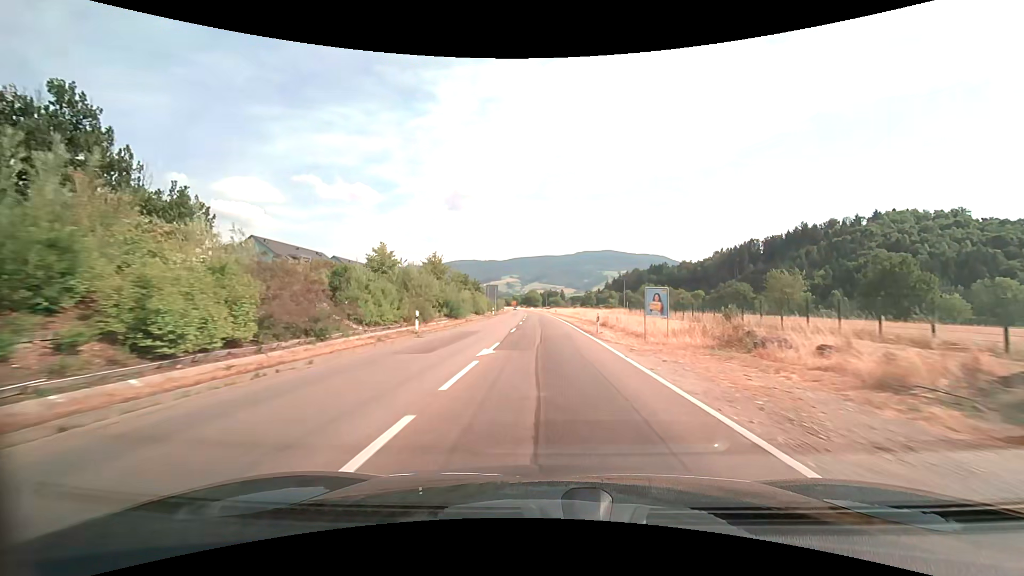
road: secondary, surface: asphalt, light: Day
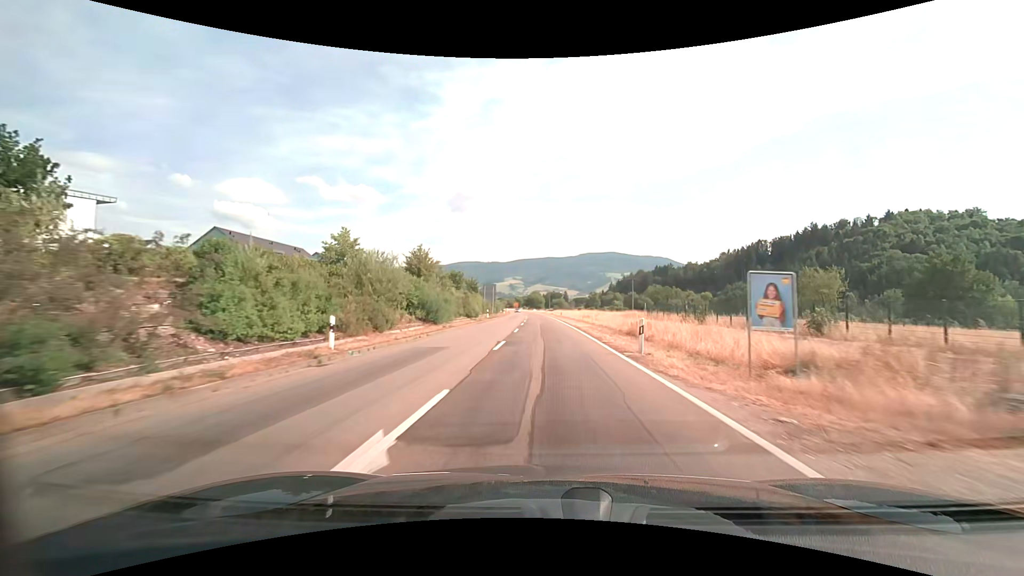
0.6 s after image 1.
(0.0, +10.4) m; 0°
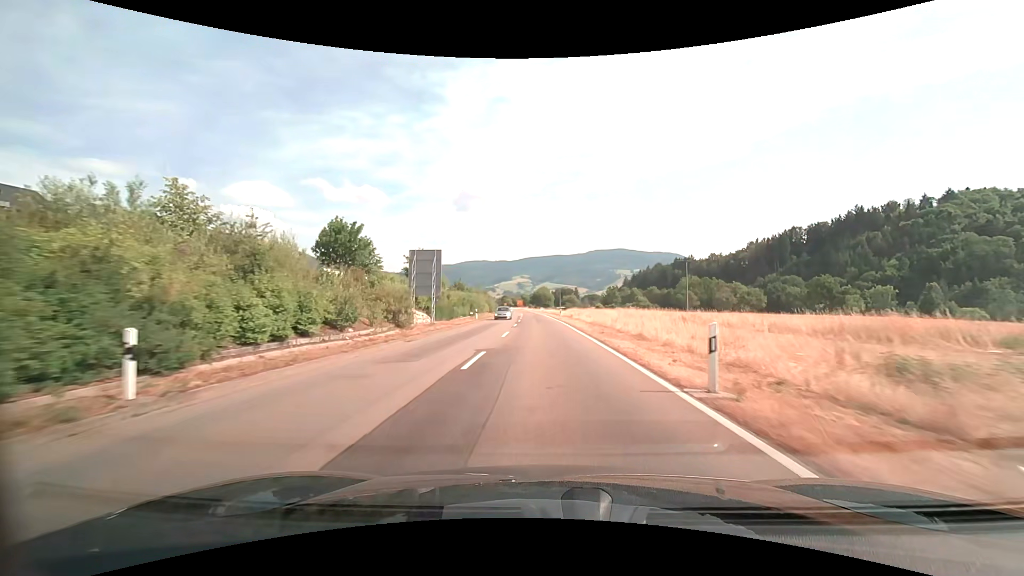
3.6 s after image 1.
(-0.3, +53.1) m; -1°
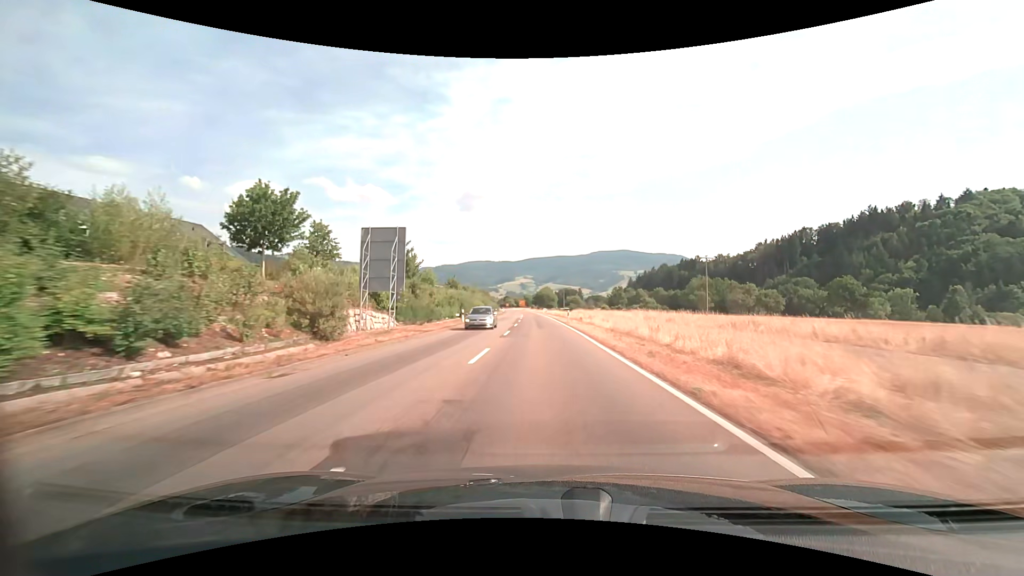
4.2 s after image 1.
(0.0, +10.8) m; 0°
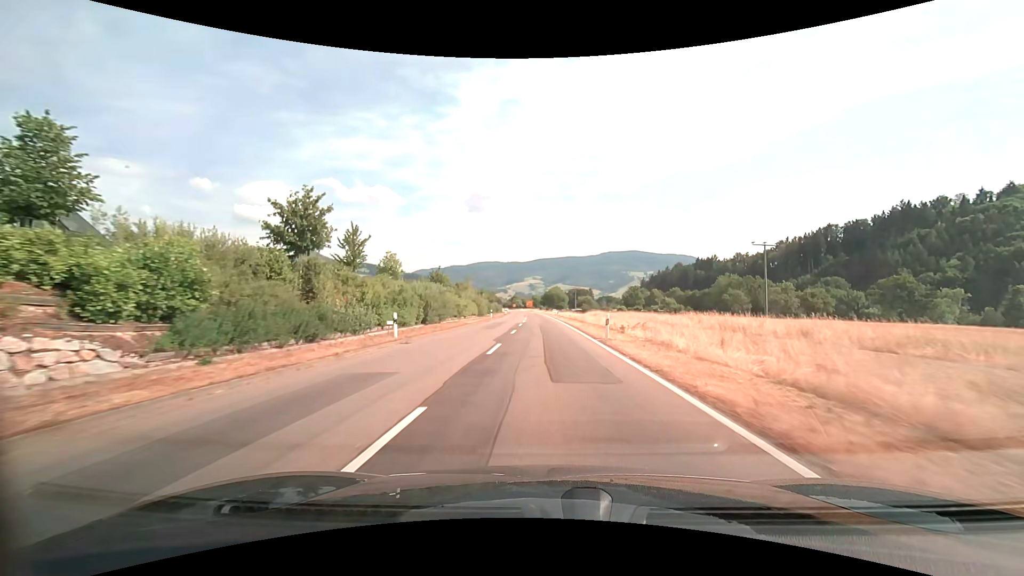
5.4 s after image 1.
(-0.2, +21.5) m; -1°
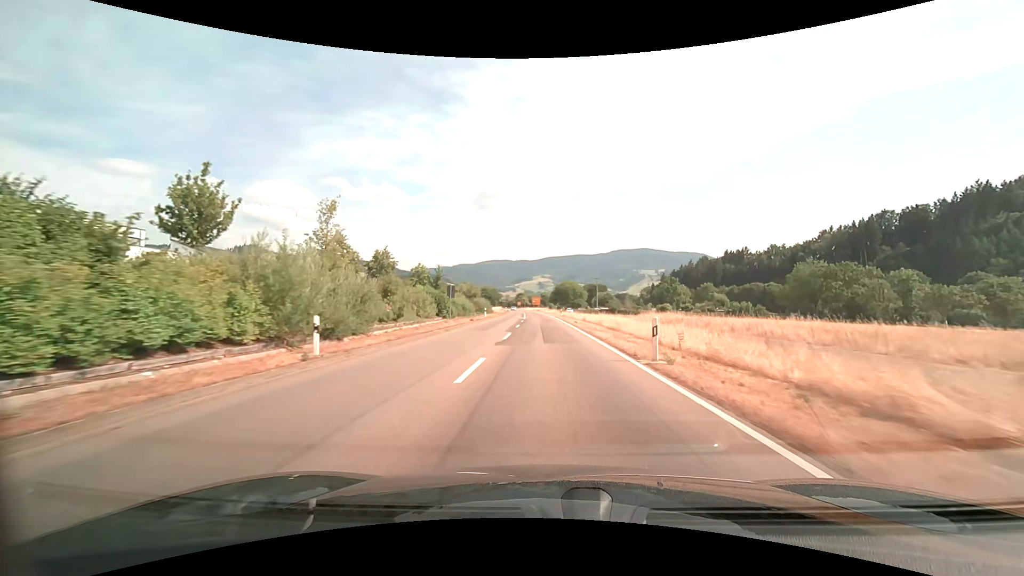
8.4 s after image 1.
(-0.5, +54.0) m; -1°
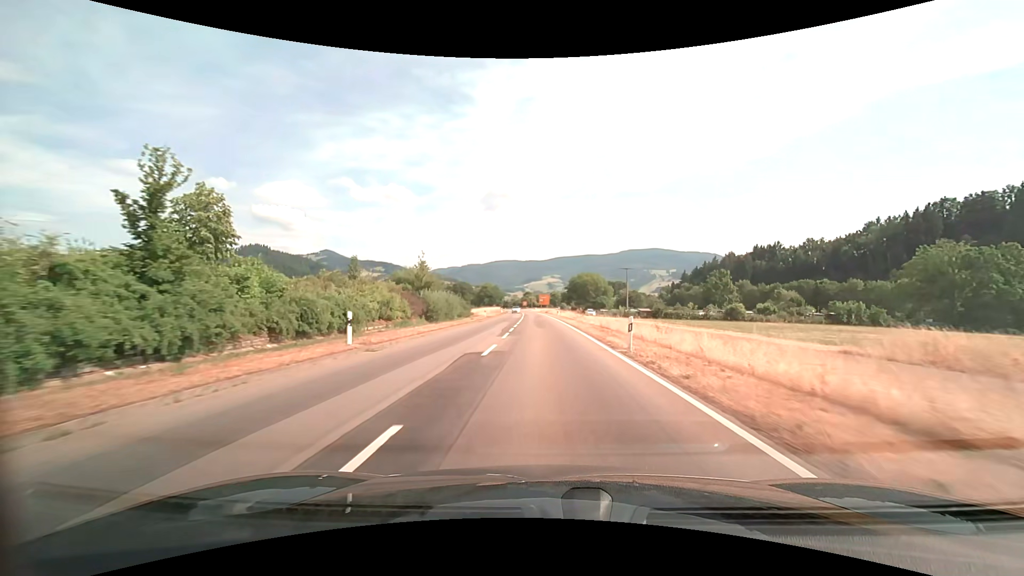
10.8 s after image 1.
(-0.2, +43.3) m; -1°
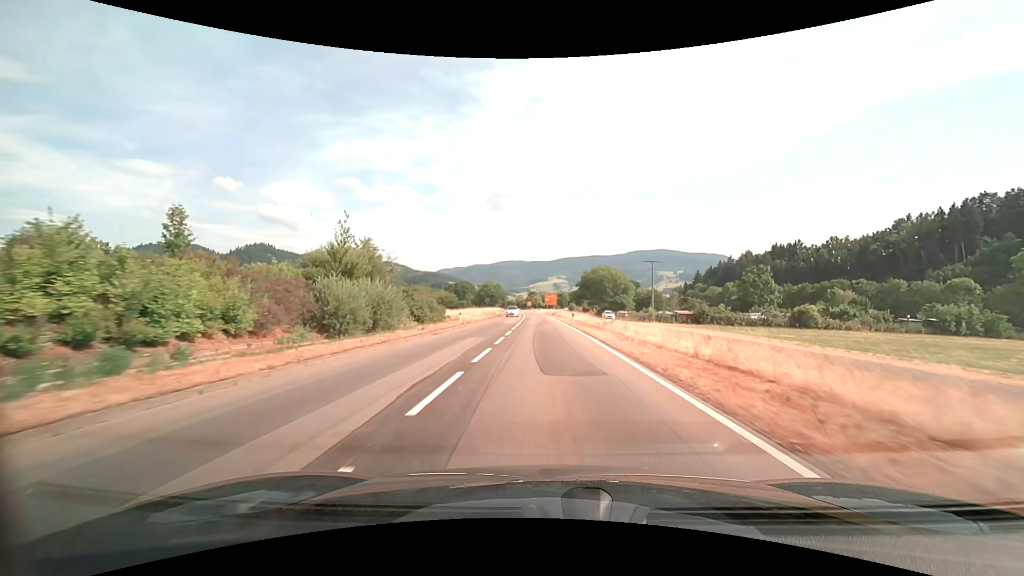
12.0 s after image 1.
(-0.1, +21.7) m; -1°
(0, +10) (0, +20) (0, +30) (0, +40) (-1, +50) (-1, +60) (-1, +70) (-1, +80) (-2, +90) (-2, +100) m
